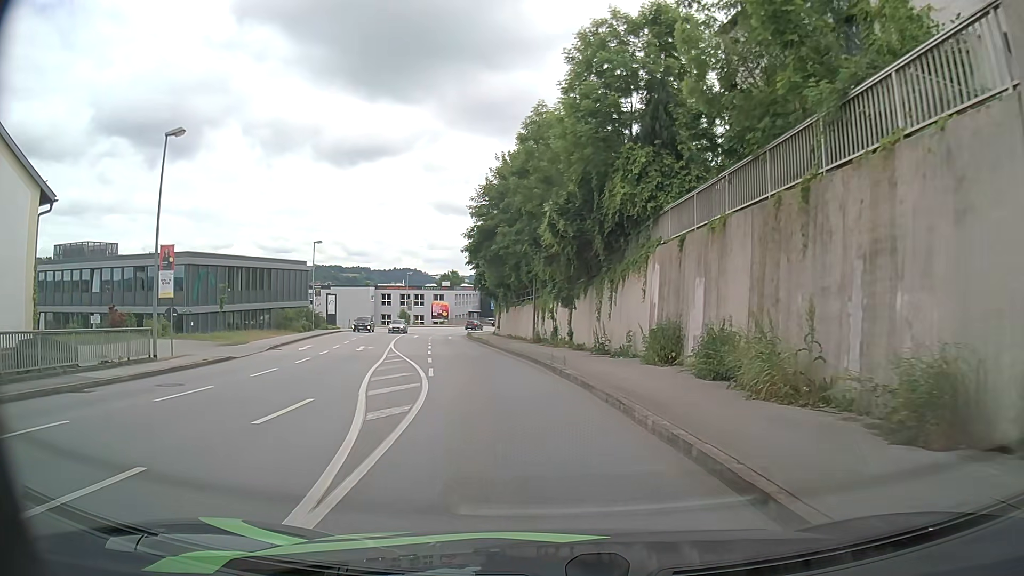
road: tertiary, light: Day
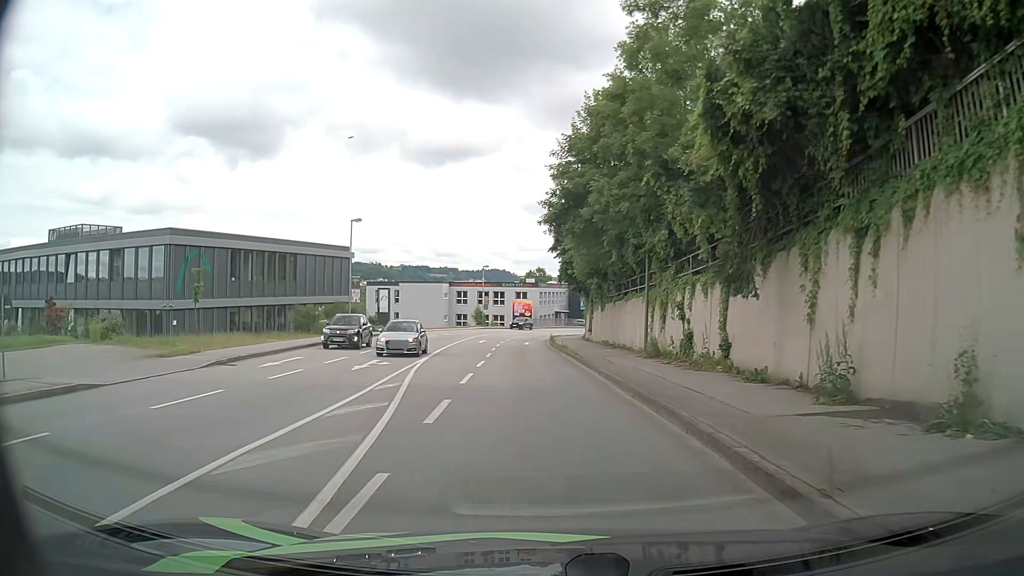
(-1.0, +13.9) m; -6°
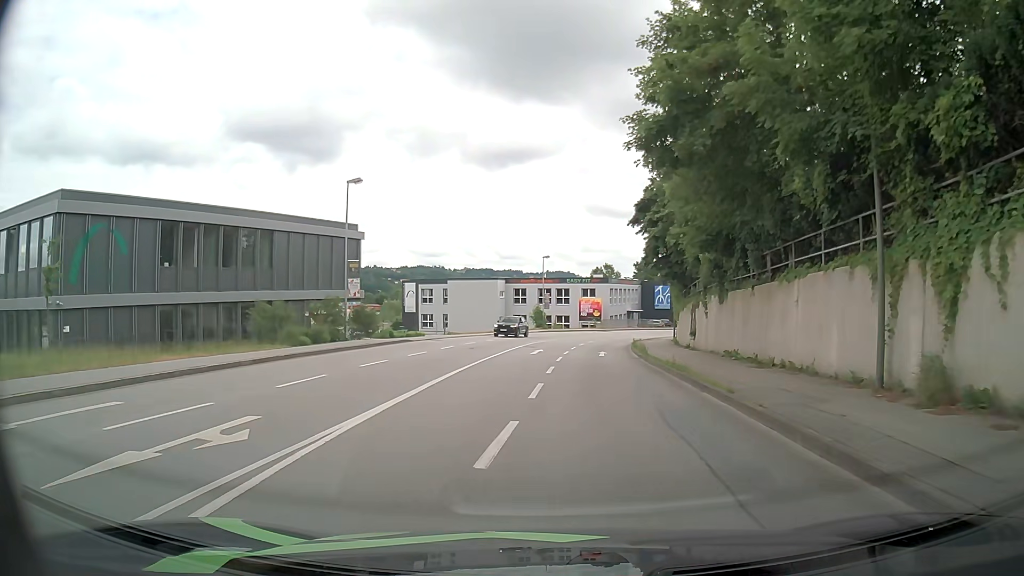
(-1.2, +14.9) m; -7°
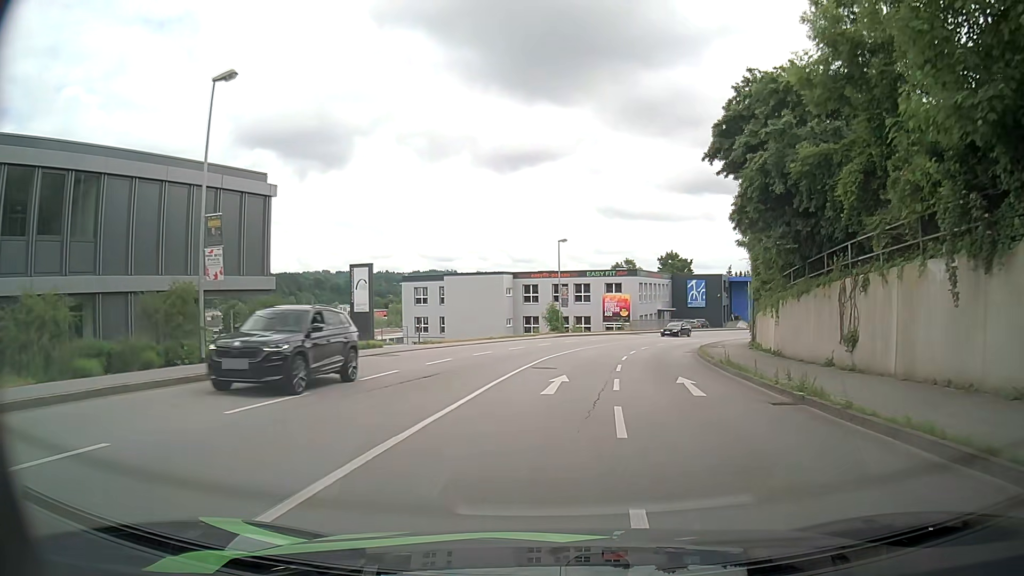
(-0.5, +16.4) m; -2°
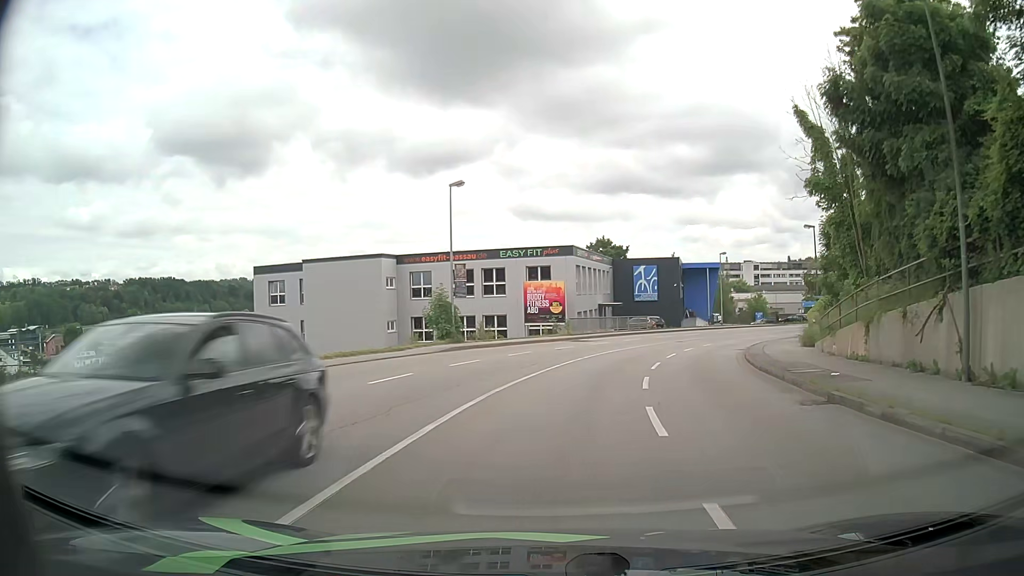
(+1.6, +24.1) m; +8°
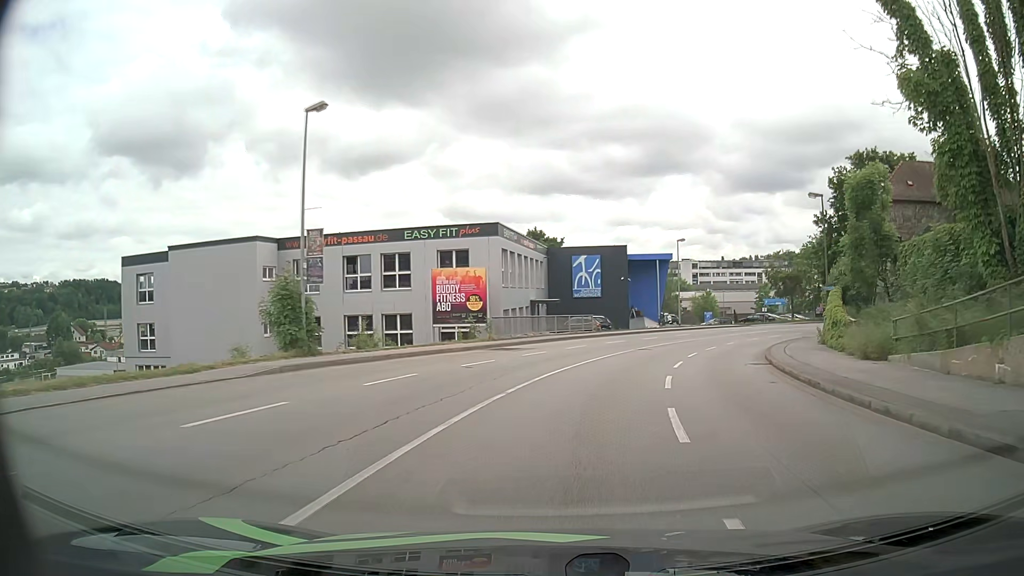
(+0.6, +12.5) m; +5°
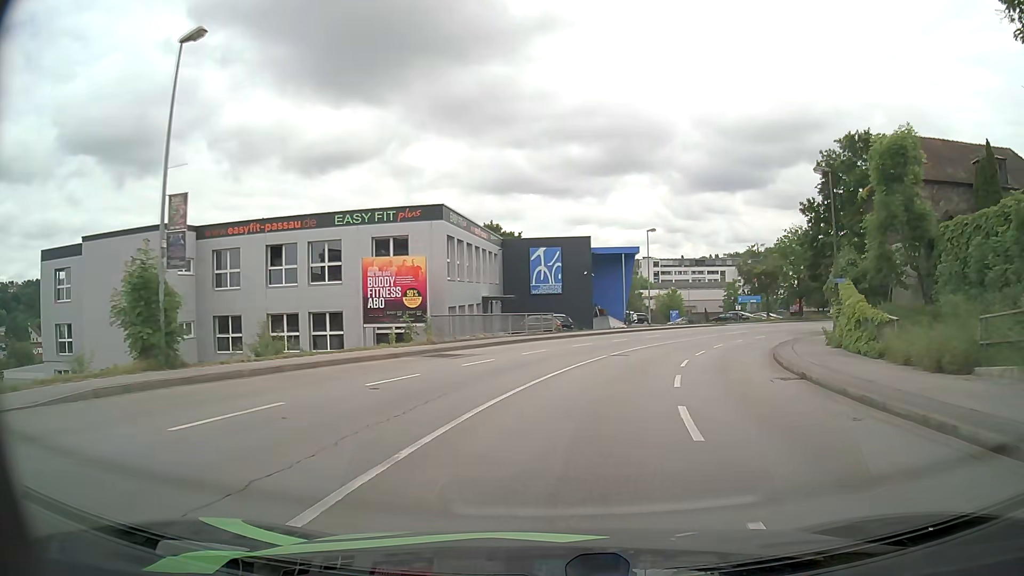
(+0.2, +6.2) m; +4°
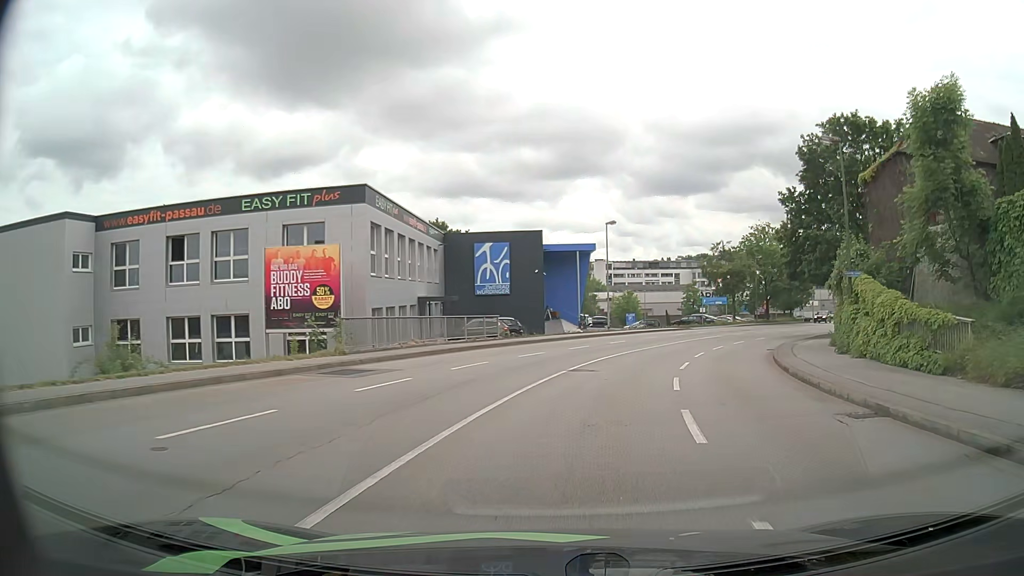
(+0.2, +6.1) m; +4°
(+1, +10) (+2, +20) (+5, +29) (+9, +39) (+14, +47) (+19, +56) (+25, +64) (+31, +72) (+38, +79) (+45, +87) m
